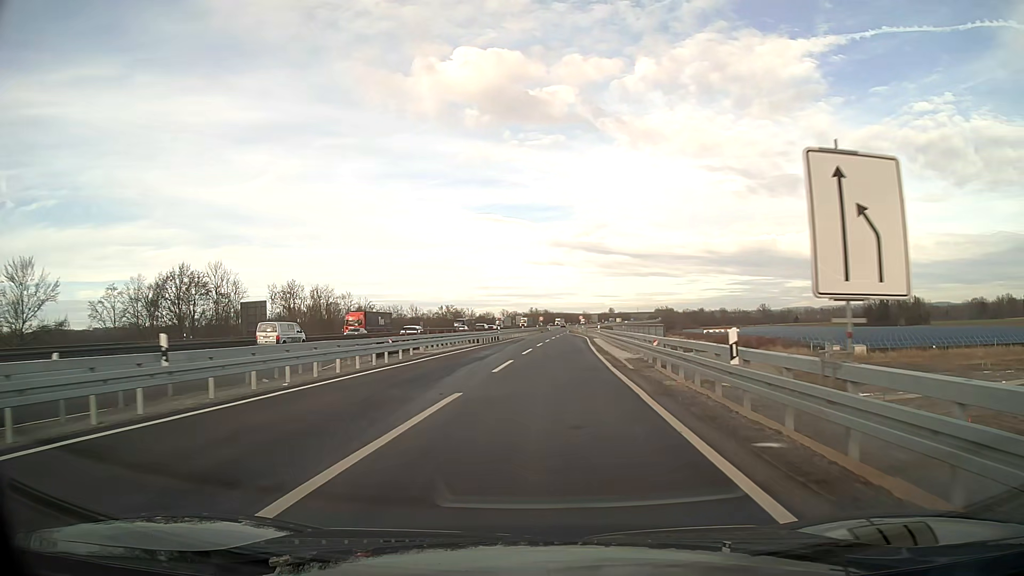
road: motorway_link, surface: asphalt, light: Day
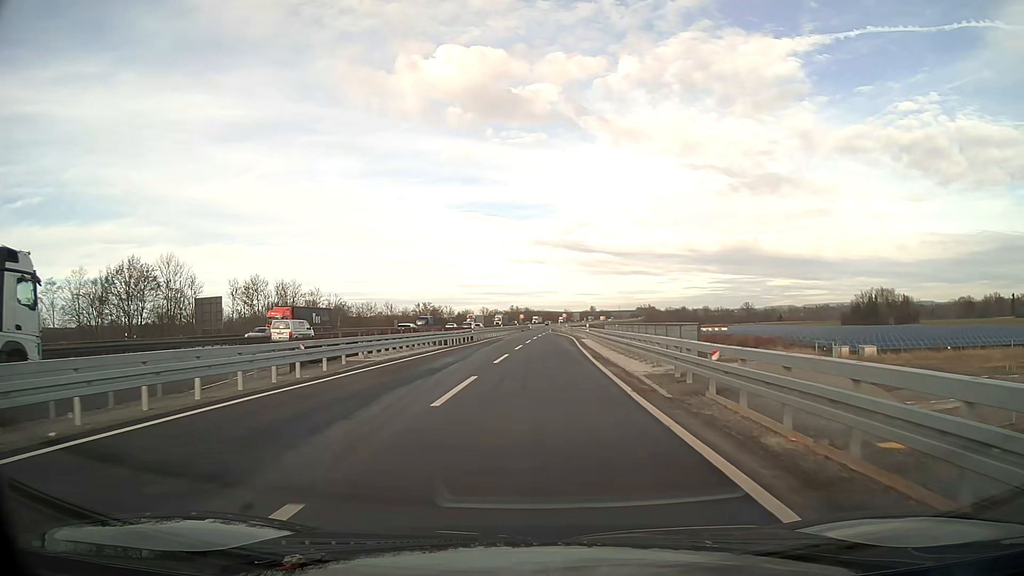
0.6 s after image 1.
(+0.1, +8.3) m; +1°
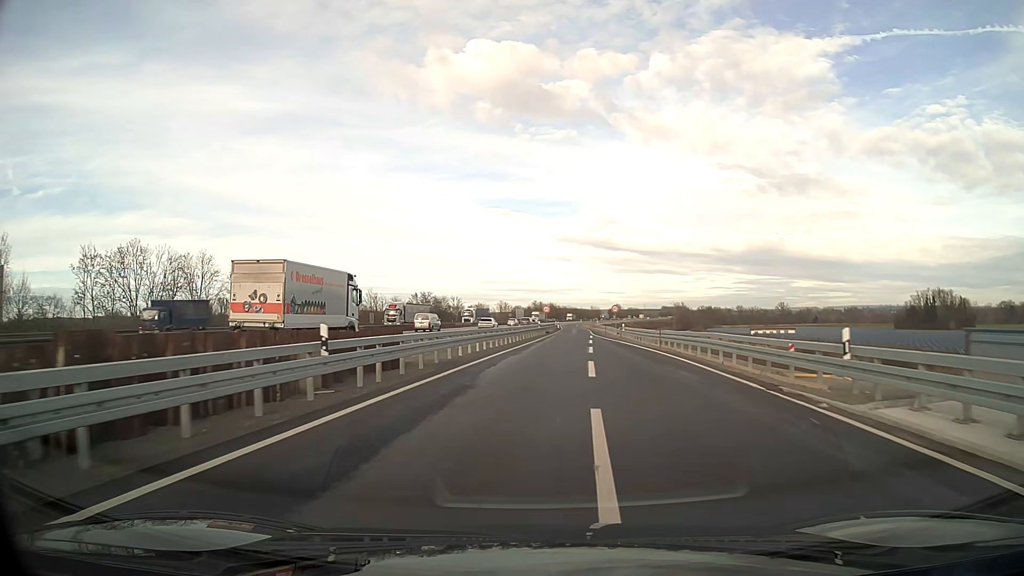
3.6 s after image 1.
(-0.8, +43.1) m; -1°
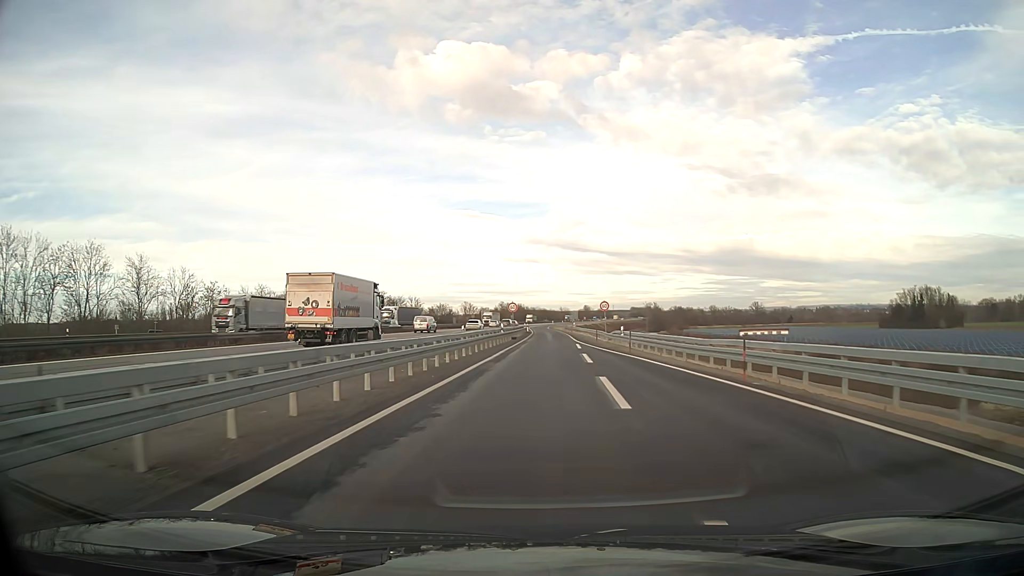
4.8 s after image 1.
(+0.3, +17.9) m; +2°
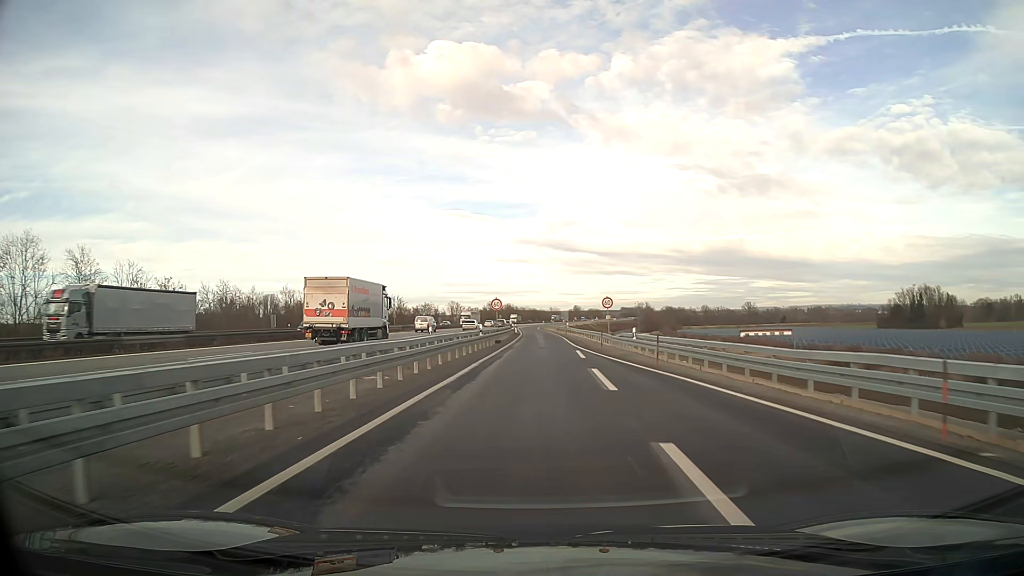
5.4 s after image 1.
(0.0, +9.1) m; +1°
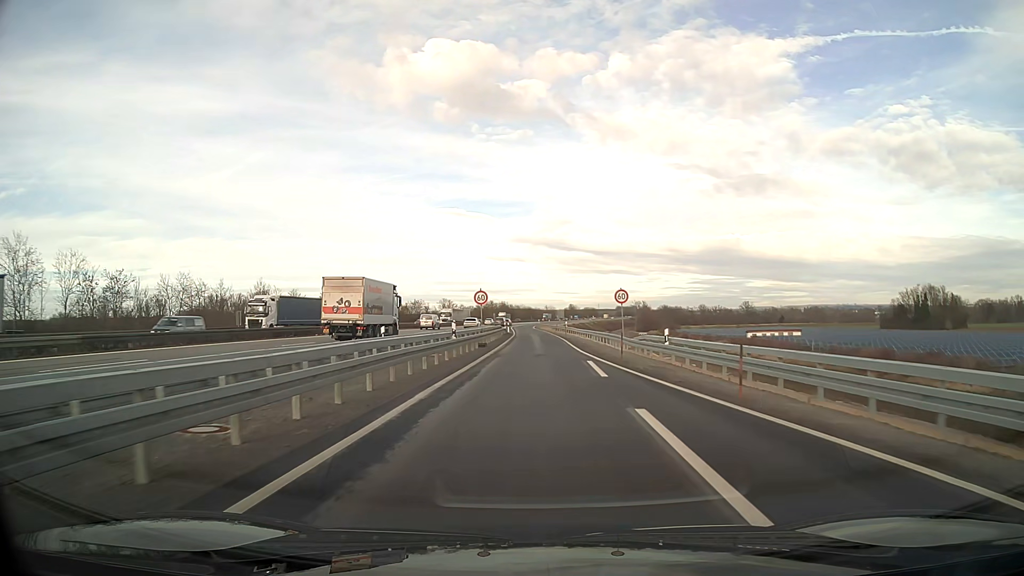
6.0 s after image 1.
(0.0, +9.3) m; 0°
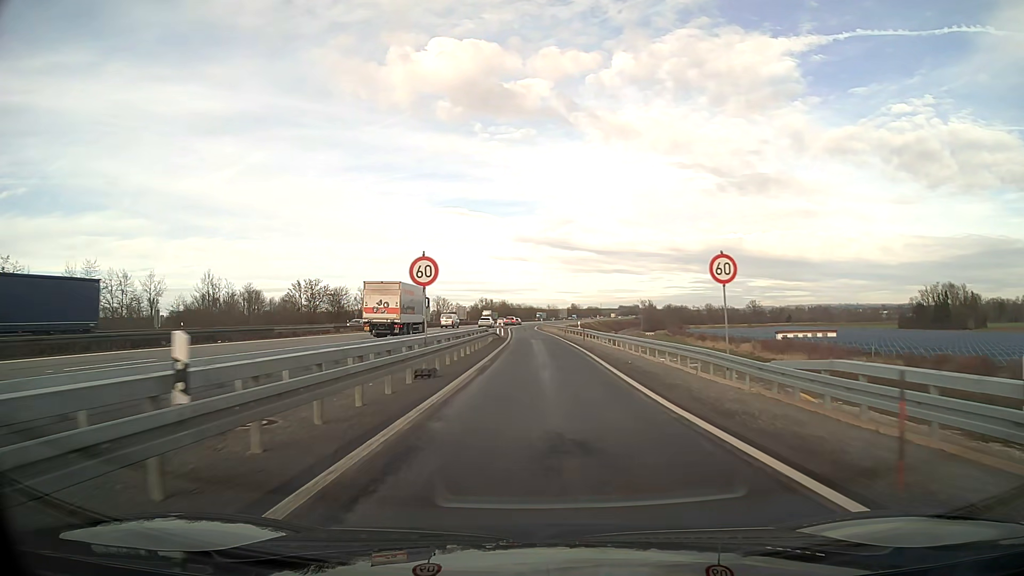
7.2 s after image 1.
(0.0, +18.6) m; 0°
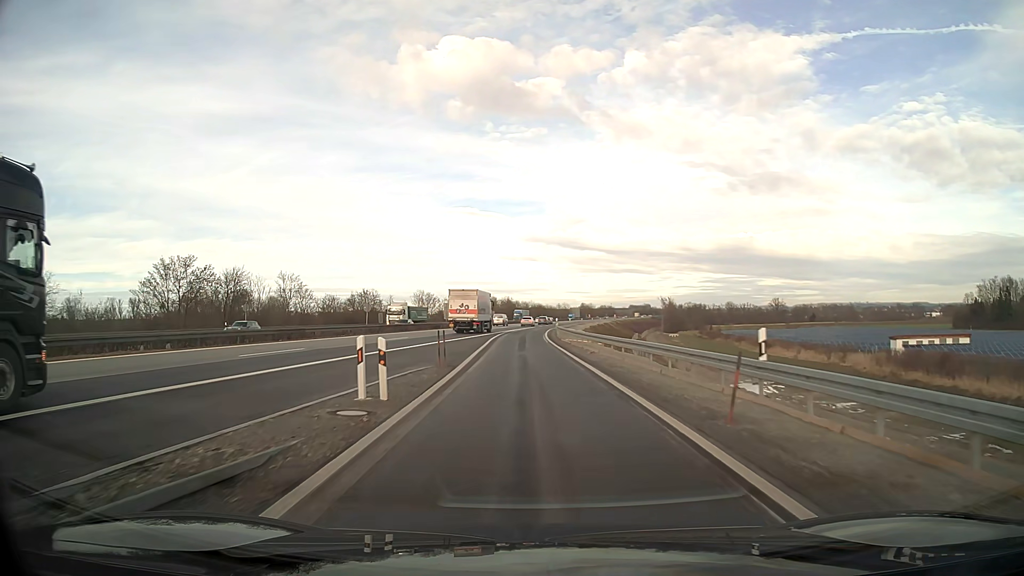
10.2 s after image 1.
(-0.1, +45.9) m; -1°
(0, +10) (0, +20) (0, +30) (-1, +40) (-1, +50) (0, +60) (0, +70) (+1, +80) (+2, +90) (+2, +100) m
